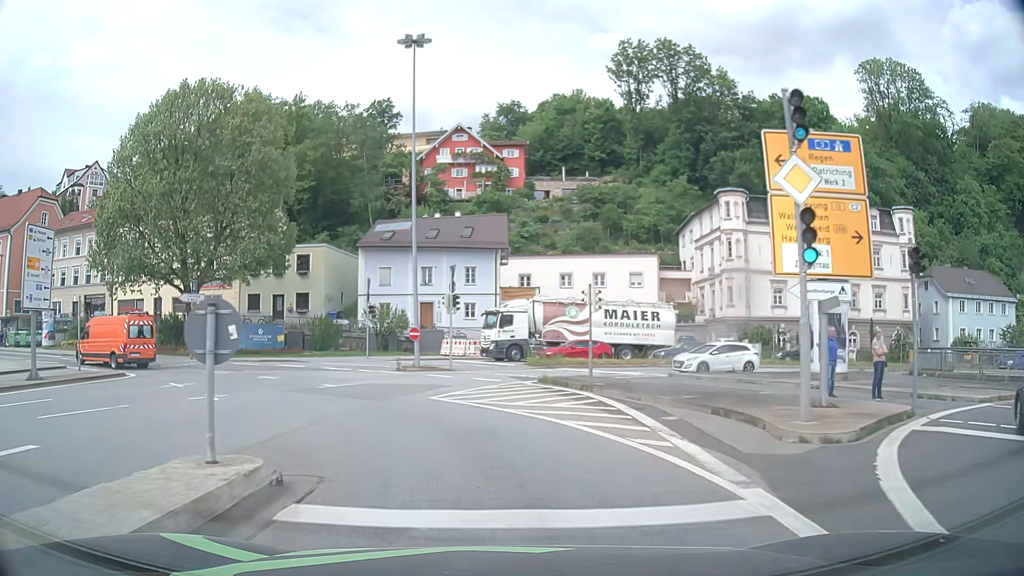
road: primary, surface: asphalt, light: Day
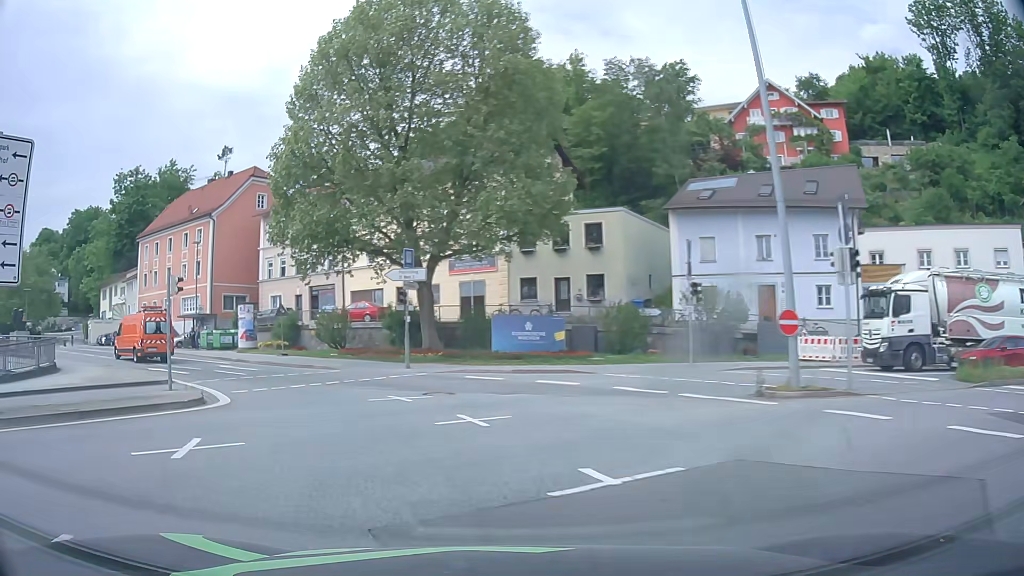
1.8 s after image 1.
(-2.8, +15.0) m; -27°
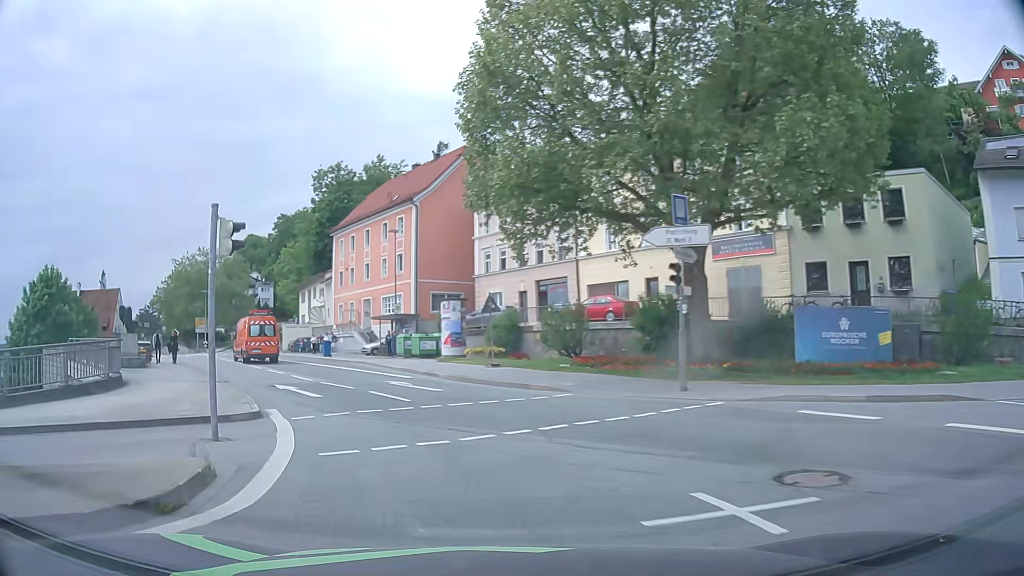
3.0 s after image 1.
(-1.8, +10.5) m; -19°
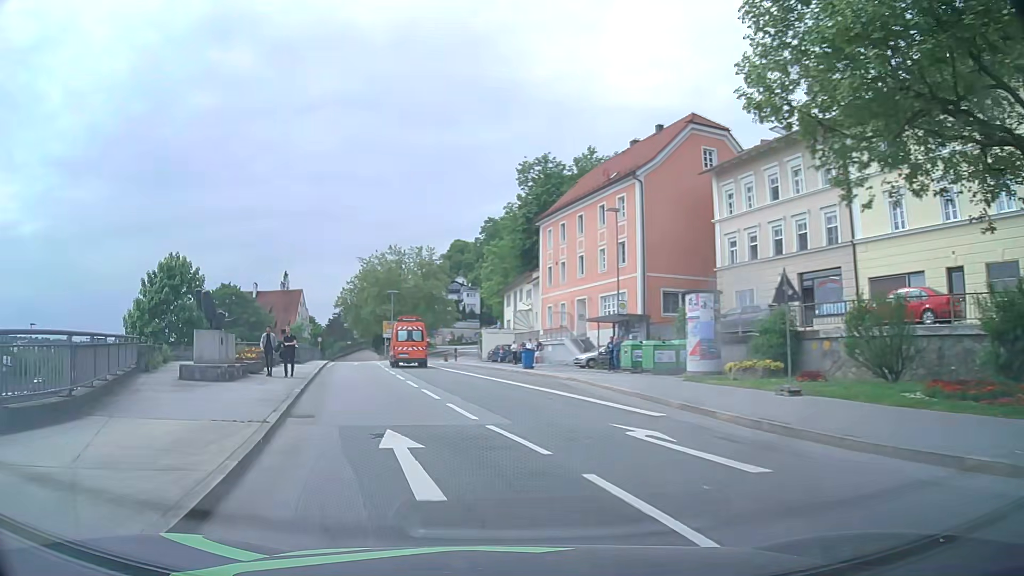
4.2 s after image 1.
(-1.9, +11.2) m; -19°
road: primary_link
(-1, +10) (-3, +20) (-5, +29) (-8, +39) (-10, +49) (-12, +59) (-14, +69) (-16, +78) (-18, +88) (-20, +98) m
